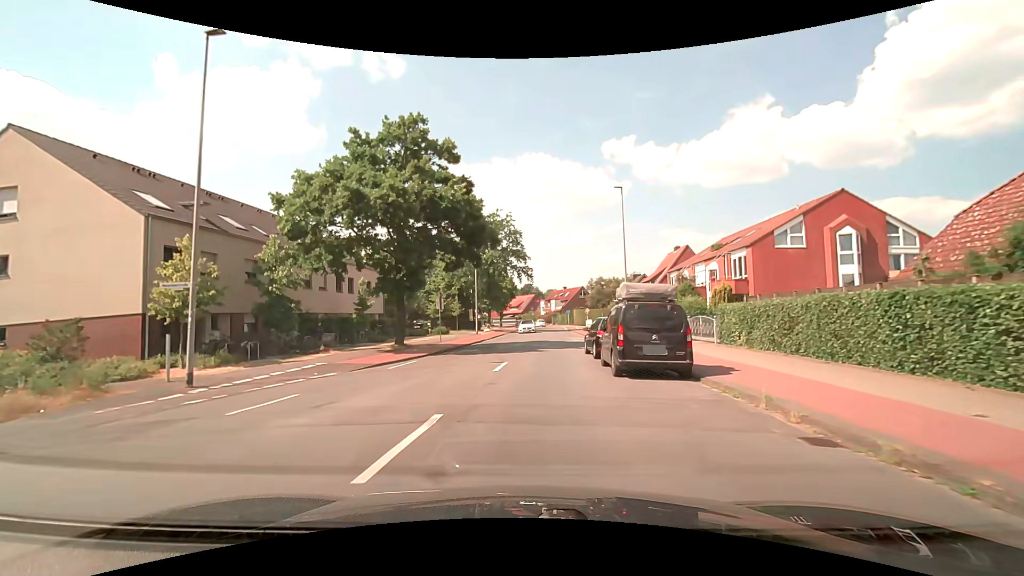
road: tertiary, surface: asphalt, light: Day
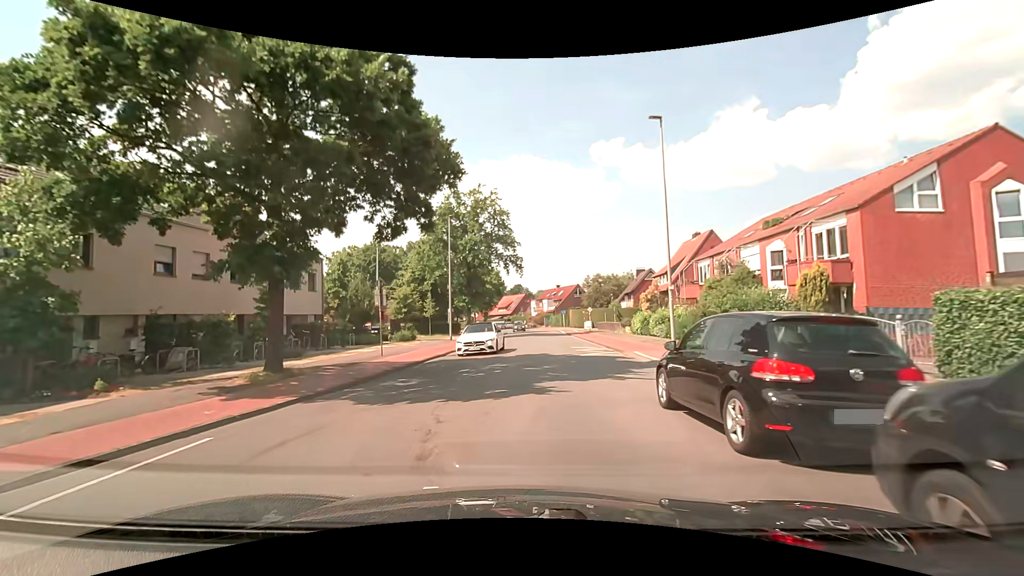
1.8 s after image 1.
(0.0, +12.2) m; 0°
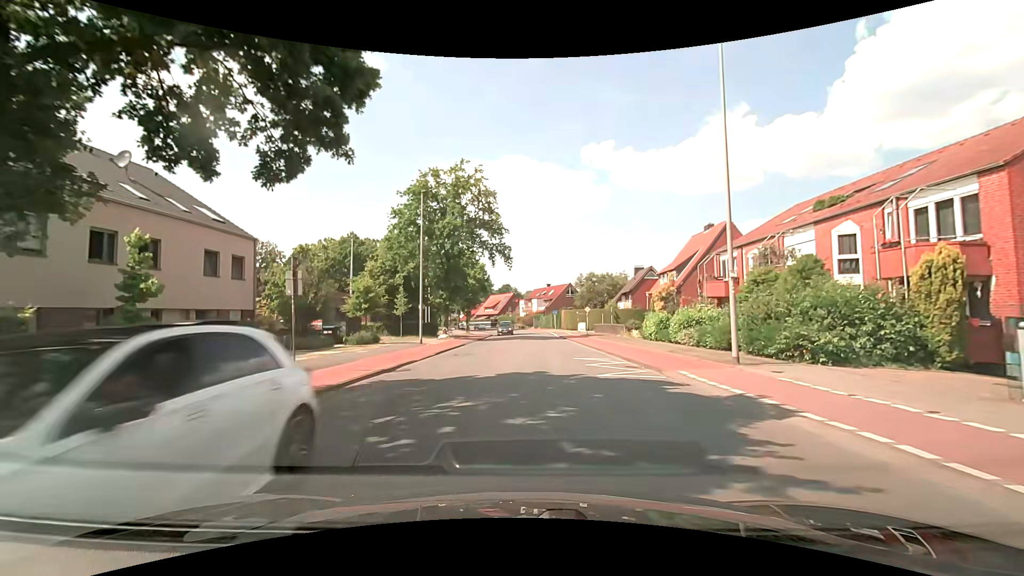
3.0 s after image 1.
(+0.1, +7.5) m; +1°
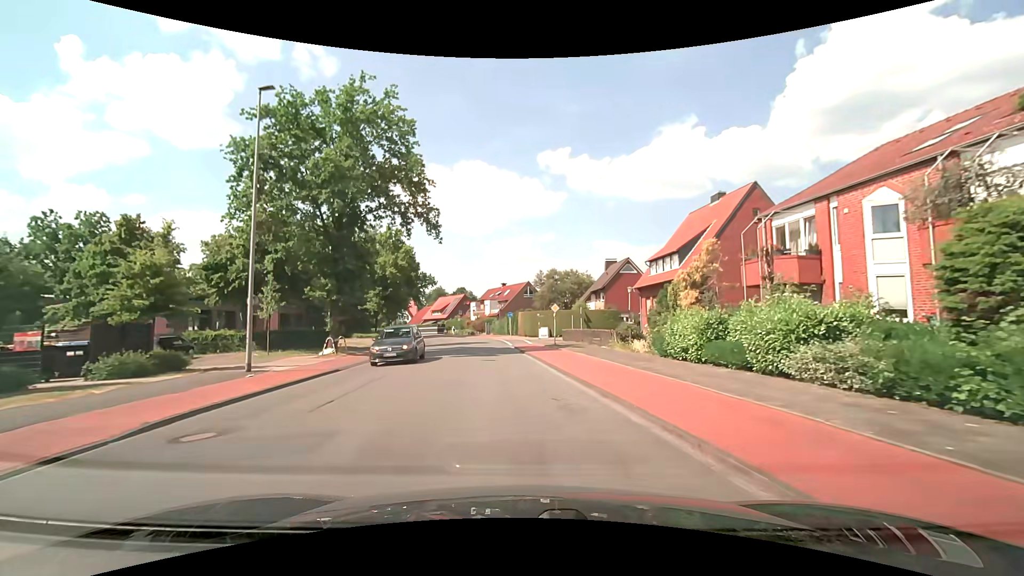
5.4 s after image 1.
(+1.4, +15.5) m; +5°
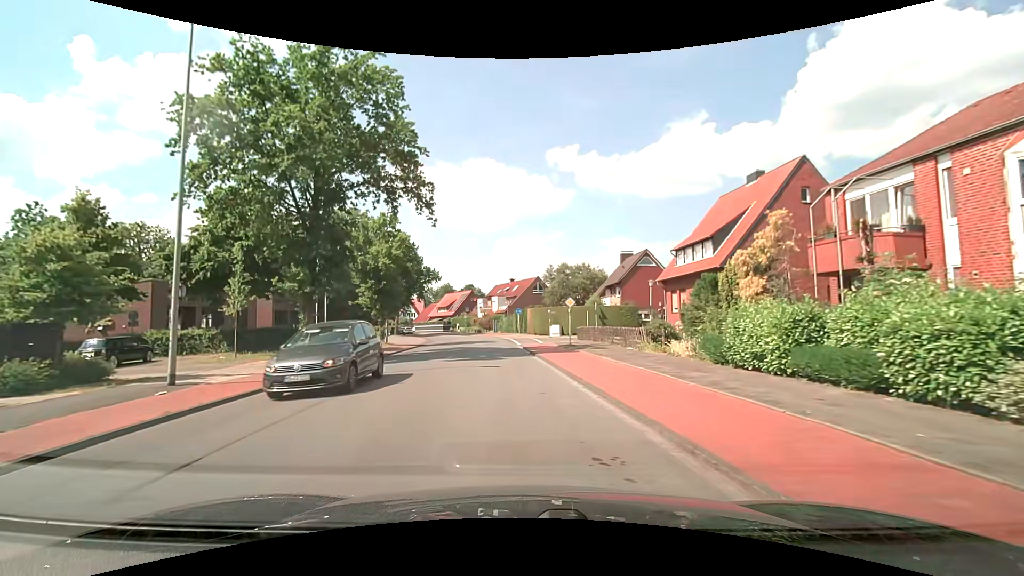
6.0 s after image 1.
(0.0, +4.4) m; +1°
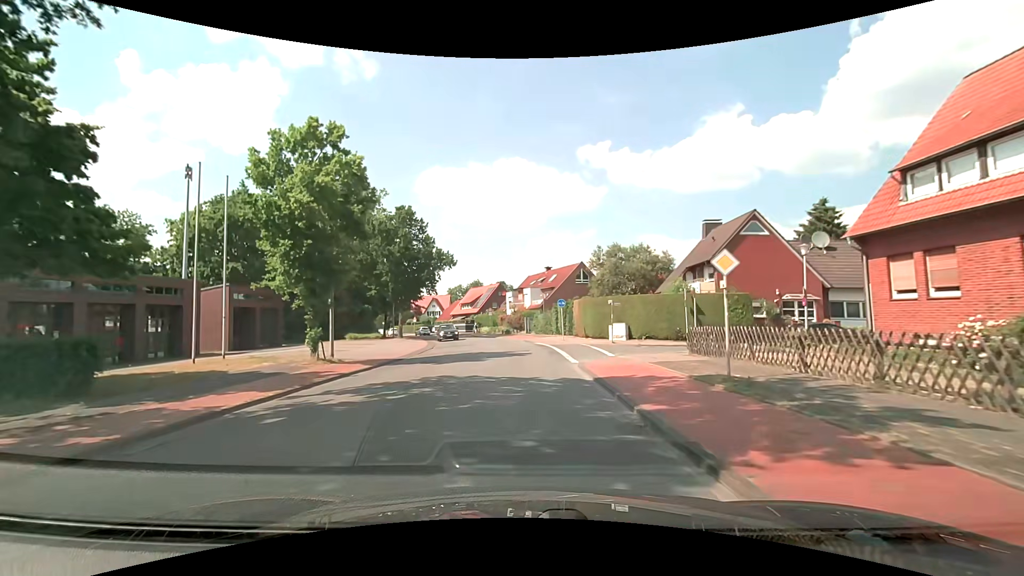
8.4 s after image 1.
(-1.0, +17.8) m; -5°
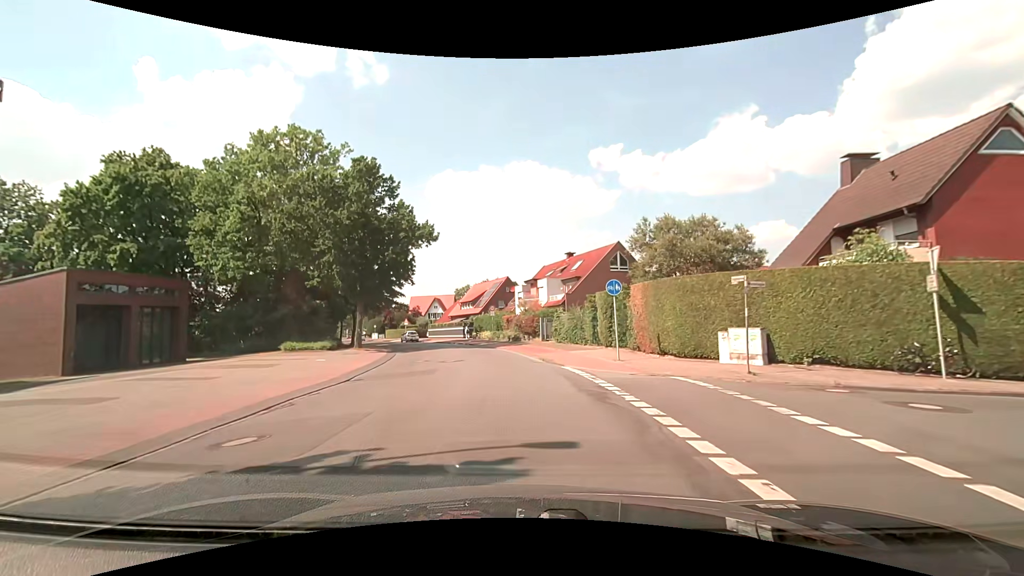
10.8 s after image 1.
(0.0, +18.5) m; -1°
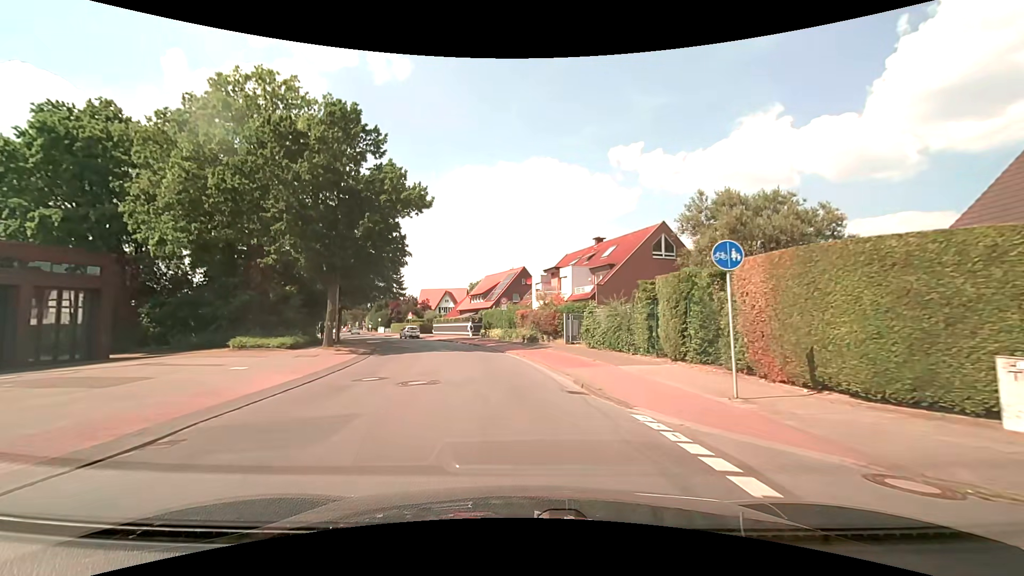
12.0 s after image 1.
(-0.2, +9.4) m; -2°
